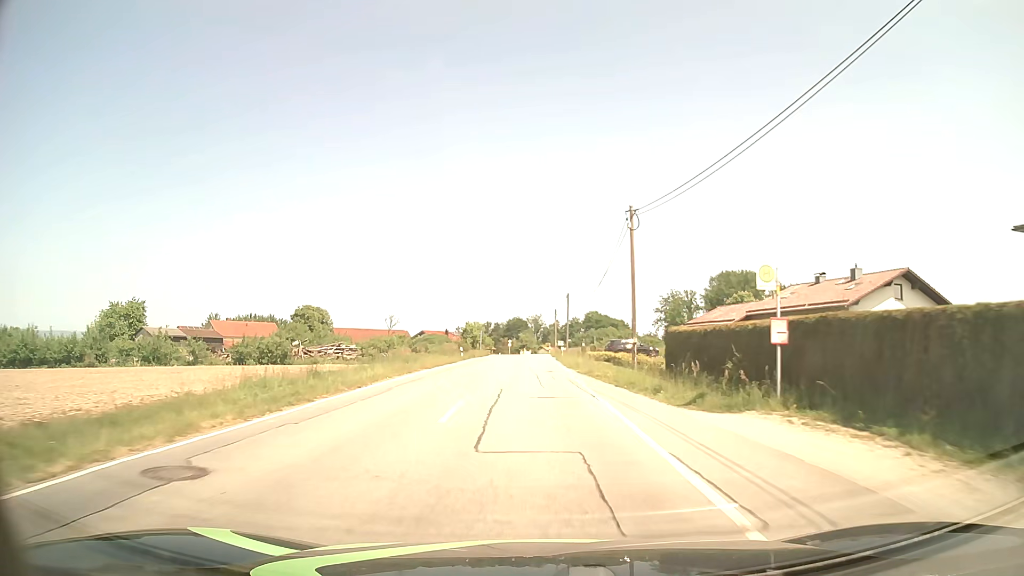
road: tertiary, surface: asphalt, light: Day
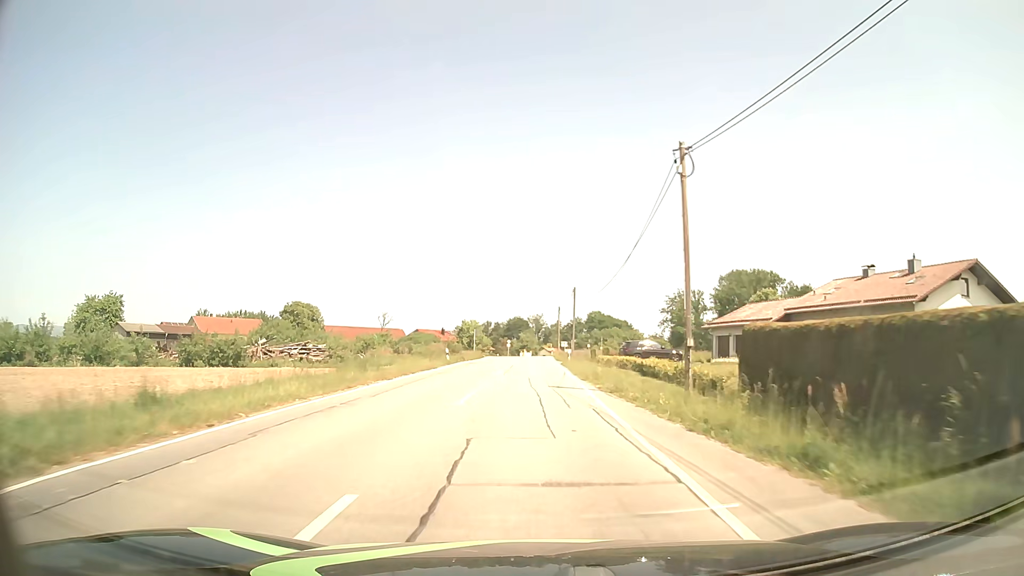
(0.0, +9.0) m; 0°
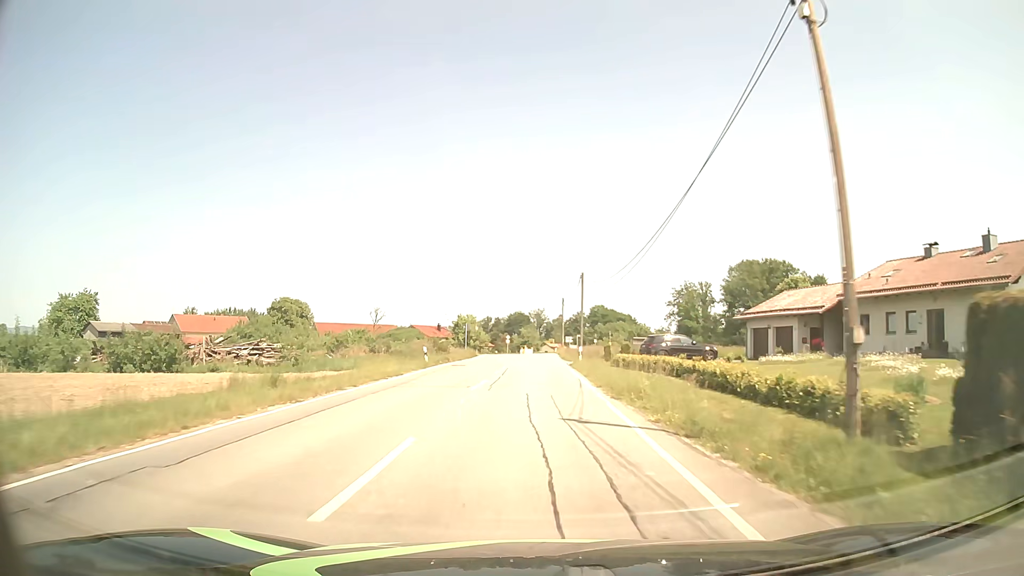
(0.0, +9.1) m; 0°
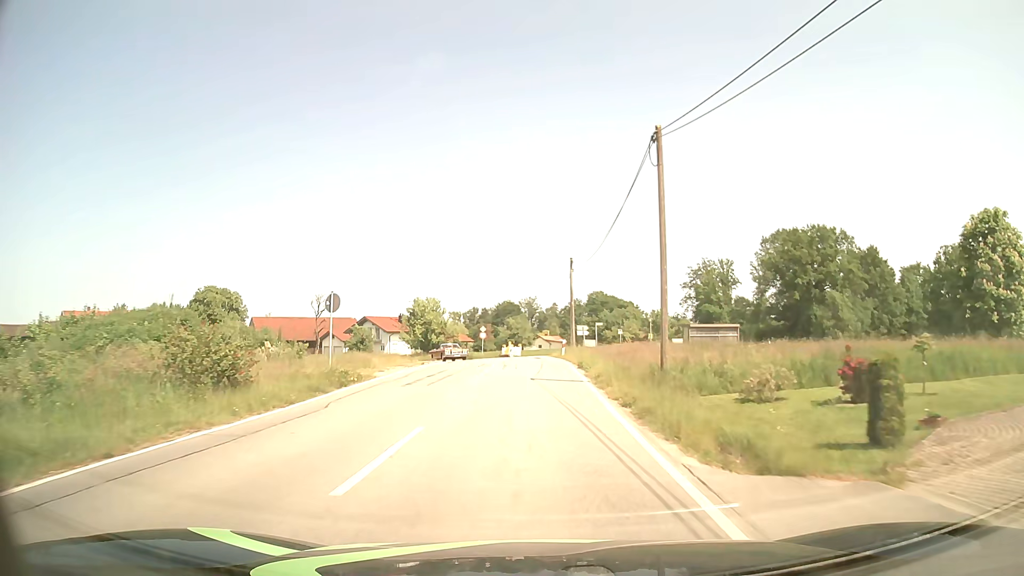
(+0.2, +35.2) m; +1°
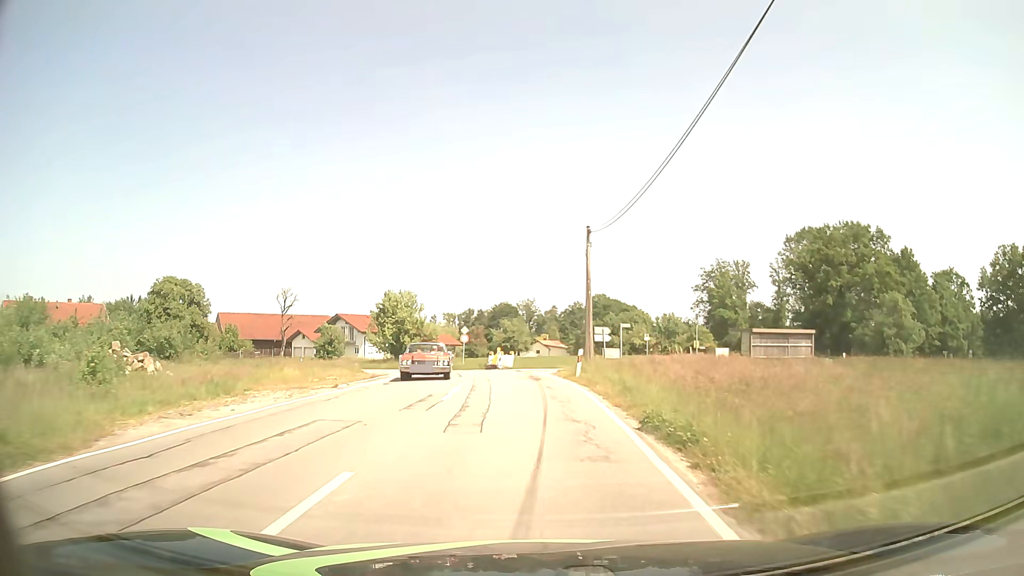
(0.0, +15.3) m; 0°
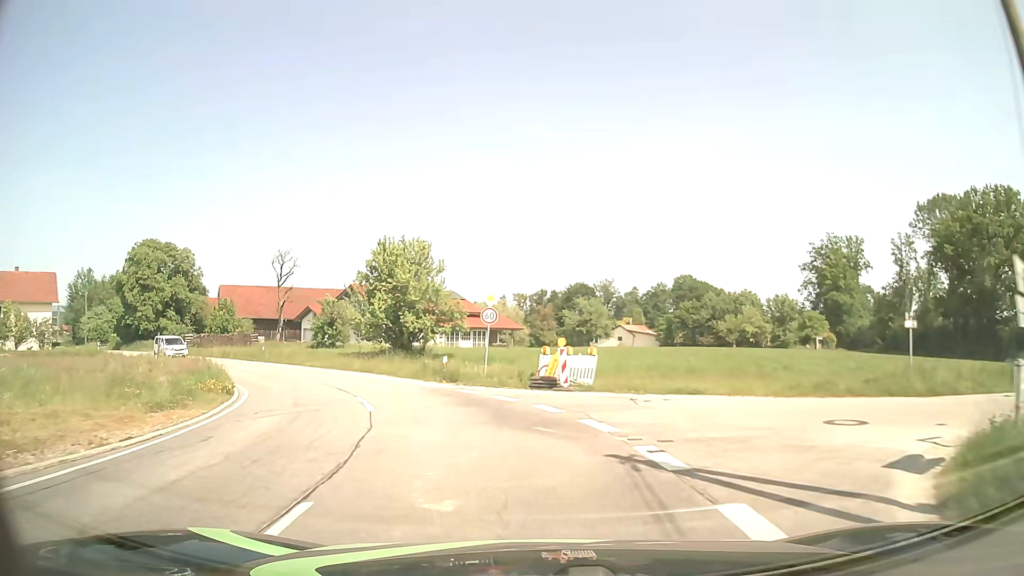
(-1.0, +26.9) m; -7°
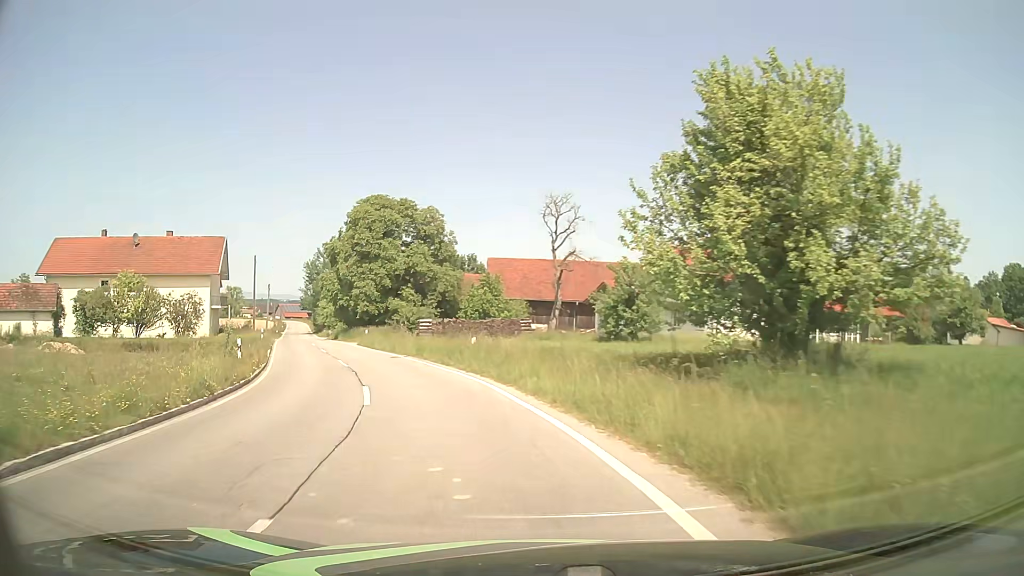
(-5.6, +24.6) m; -27°
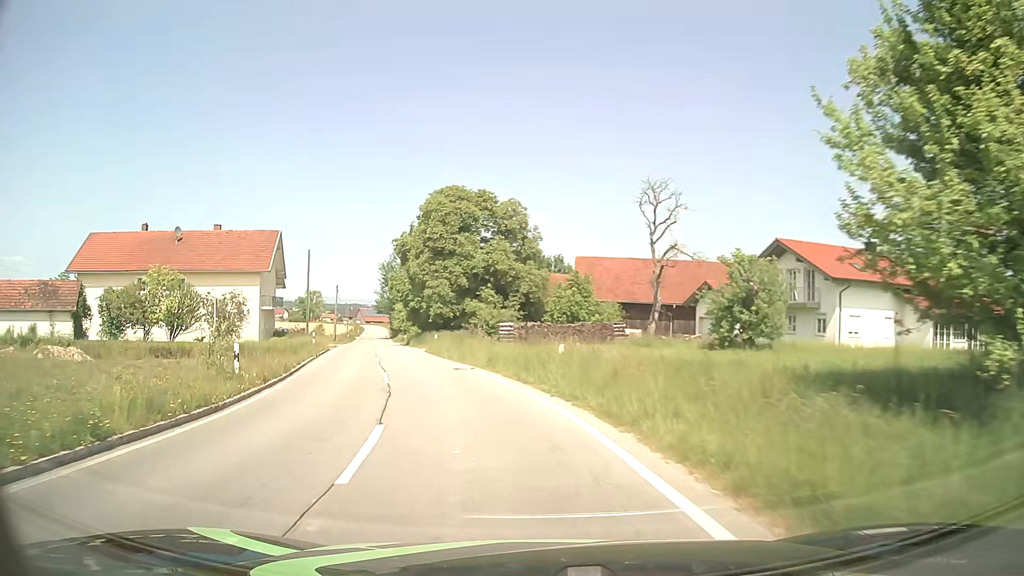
(-0.4, +6.8) m; -7°
(-1, +10) (-3, +20) (-5, +29) (-8, +39) (-10, +49) (-13, +59) (-15, +68) (-17, +78) (-20, +88) (-22, +97) m
